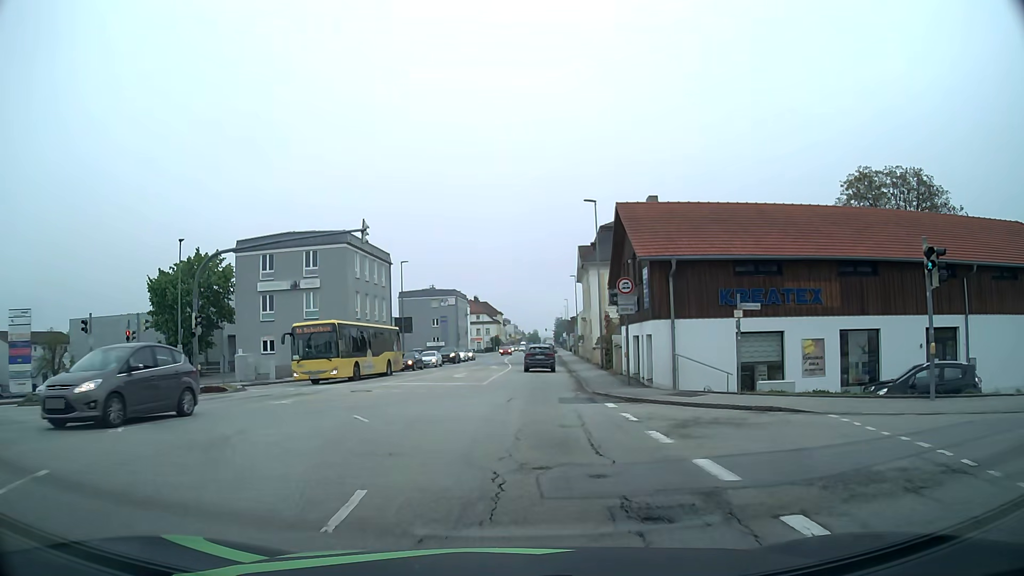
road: tertiary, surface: asphalt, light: Day
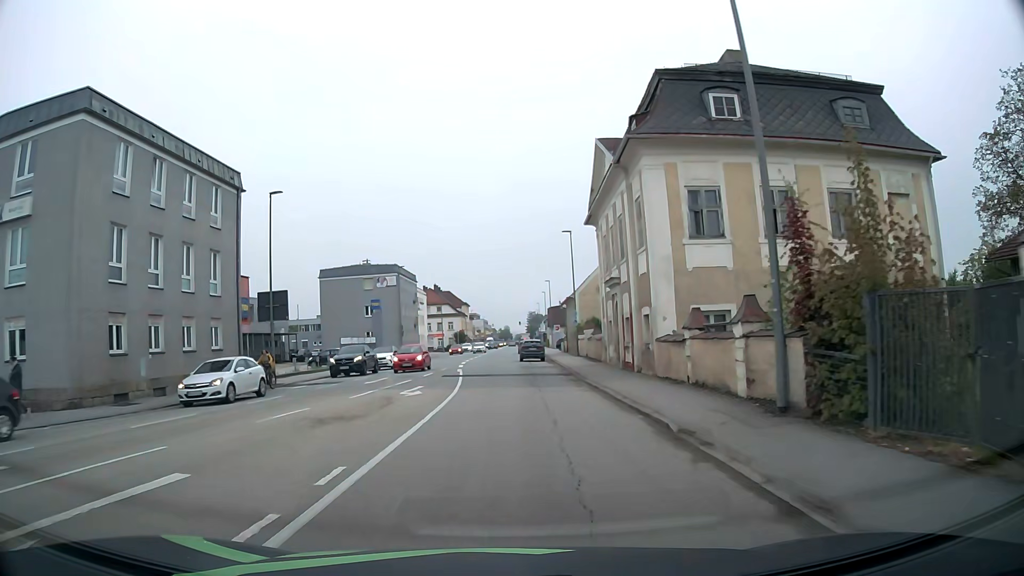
(+1.1, +30.6) m; +3°
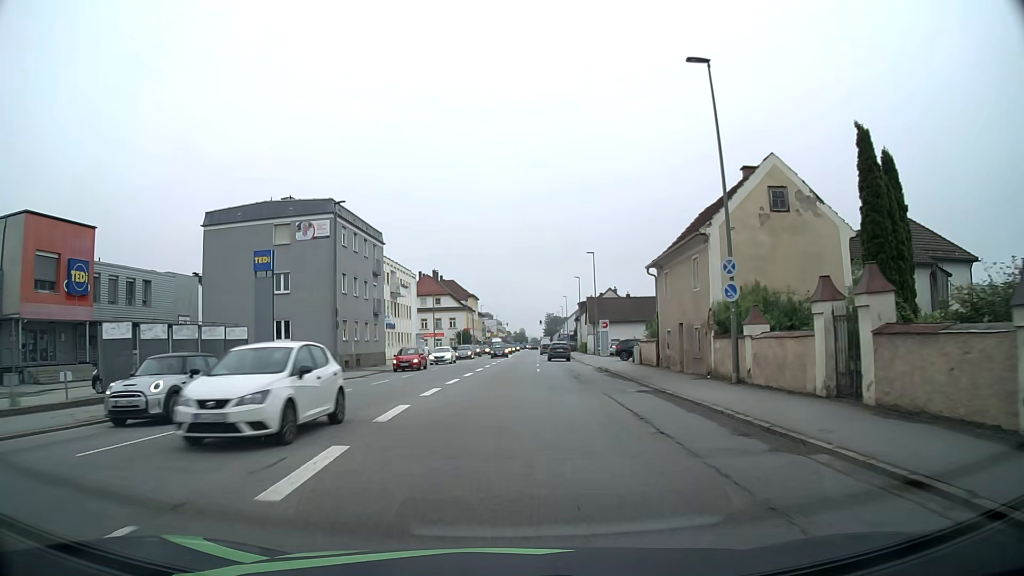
(-1.0, +35.1) m; -2°
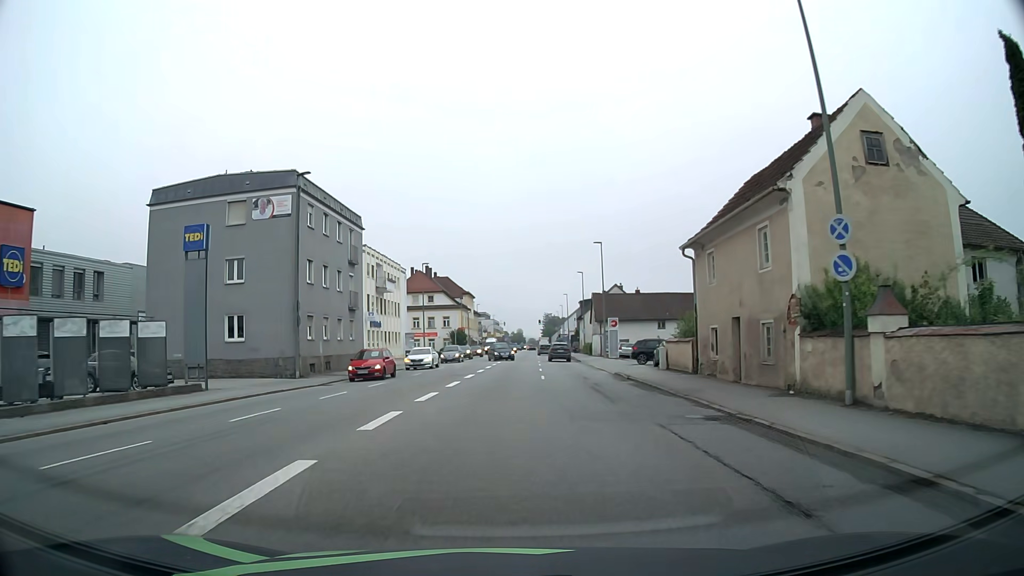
(0.0, +7.2) m; +1°
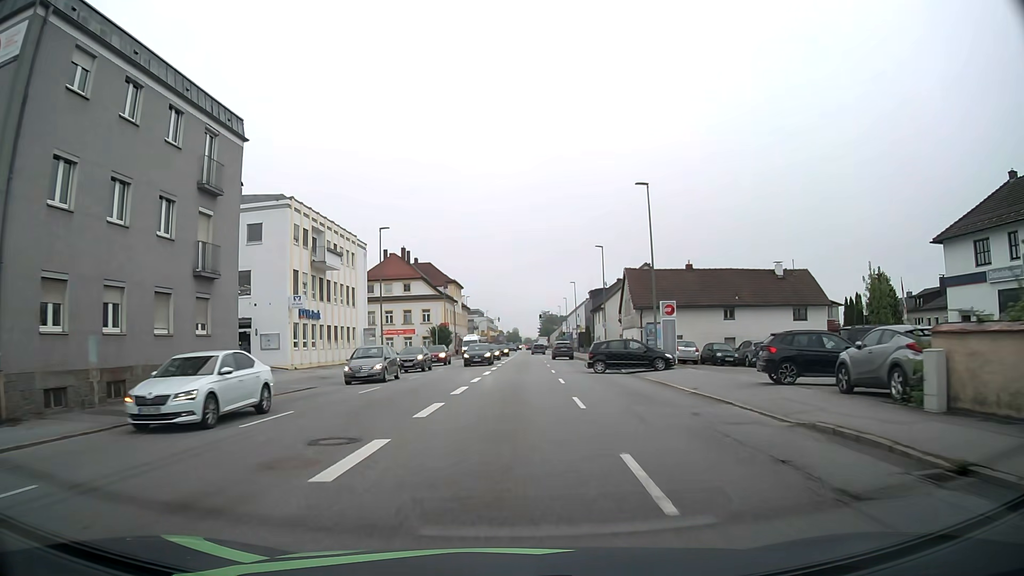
(-0.1, +22.0) m; 0°
(0, +10) (0, +20) (0, +30) (+1, +40) (+1, +50) (+1, +60) (+1, +70) (+2, +80) (+2, +90) (+2, +100) m
